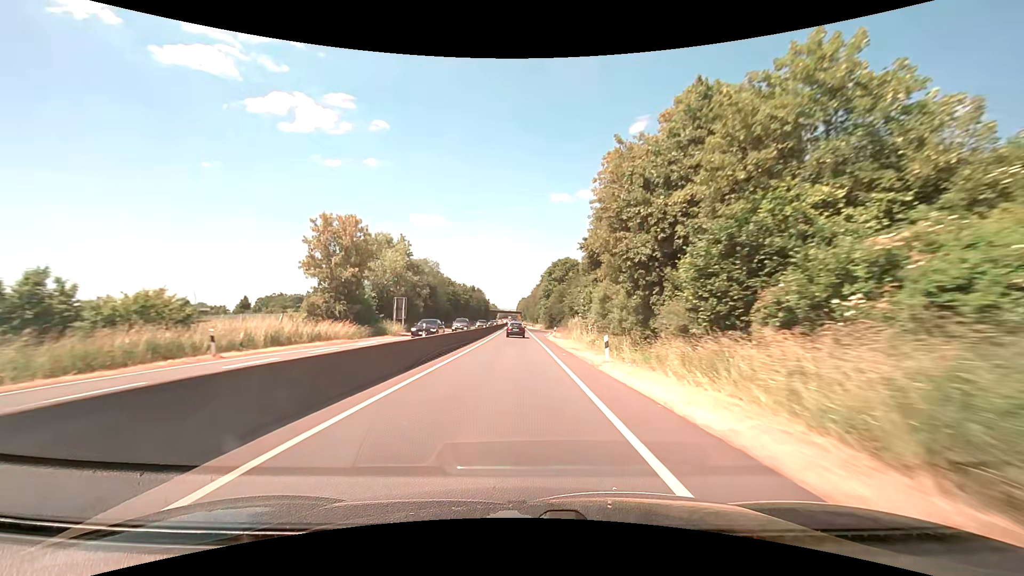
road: trunk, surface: asphalt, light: Day
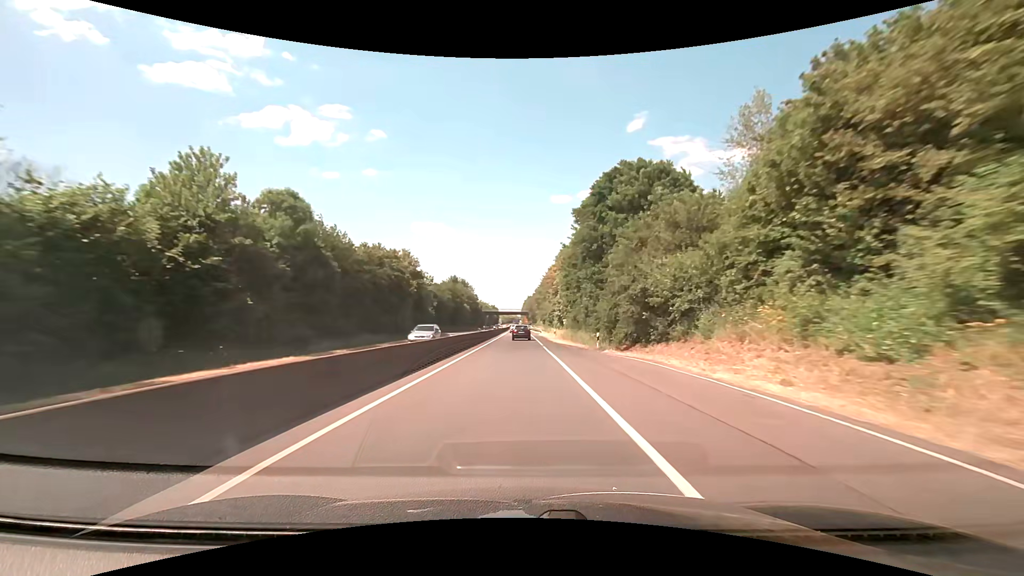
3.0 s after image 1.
(-0.6, +70.9) m; -1°
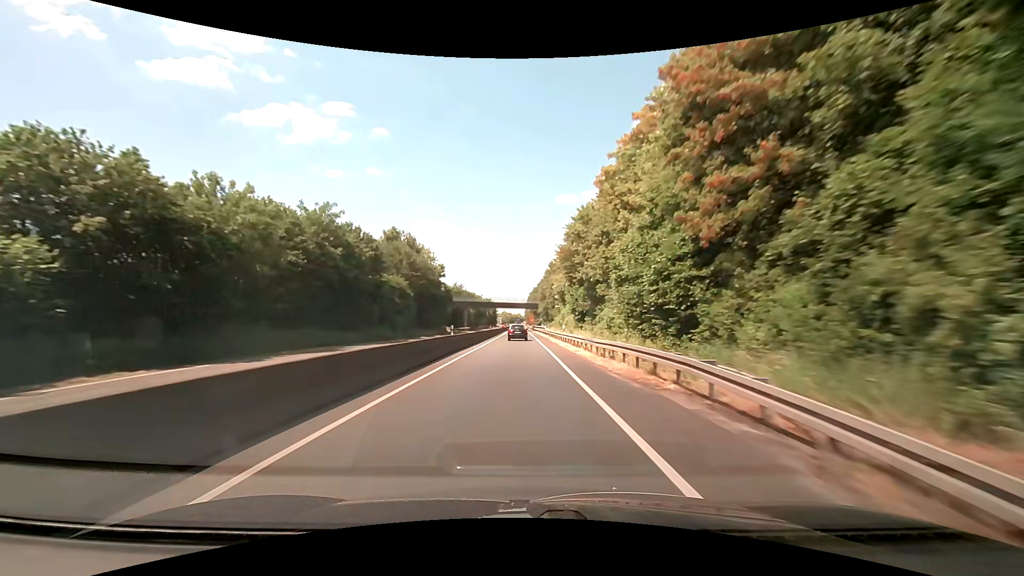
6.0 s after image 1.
(-0.7, +72.1) m; -1°
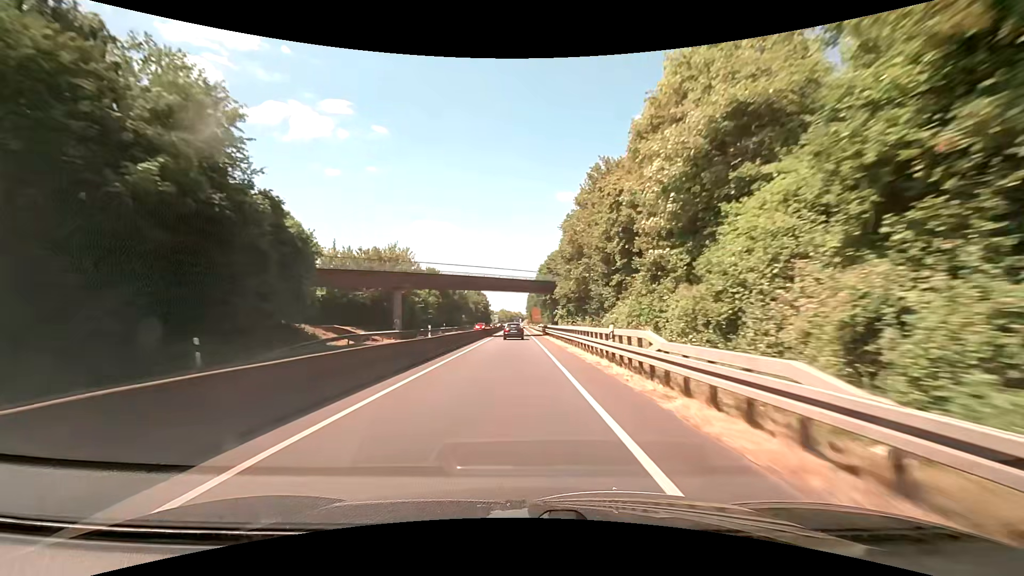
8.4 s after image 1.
(-0.1, +57.1) m; 0°
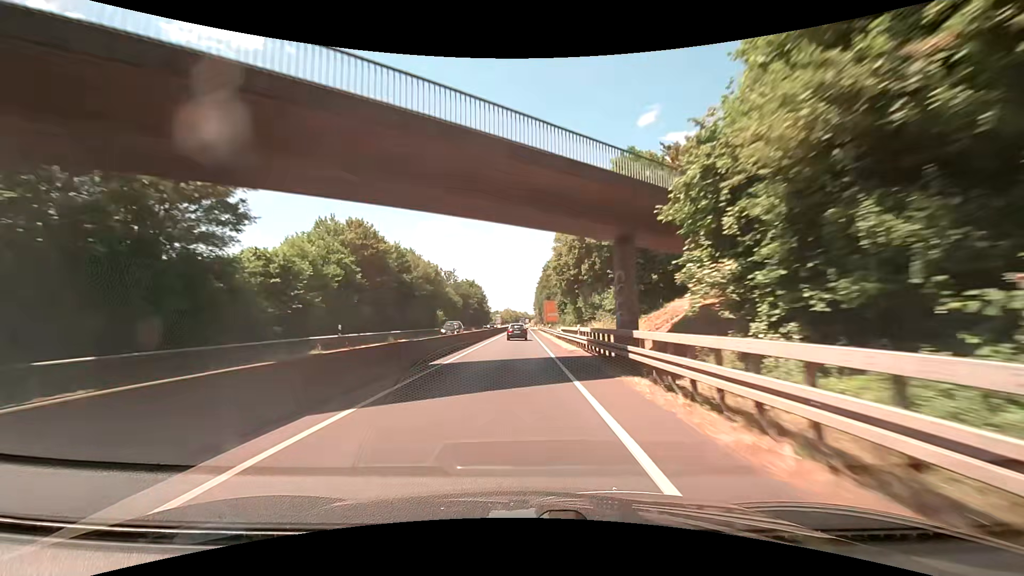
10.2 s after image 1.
(-0.2, +41.5) m; -1°
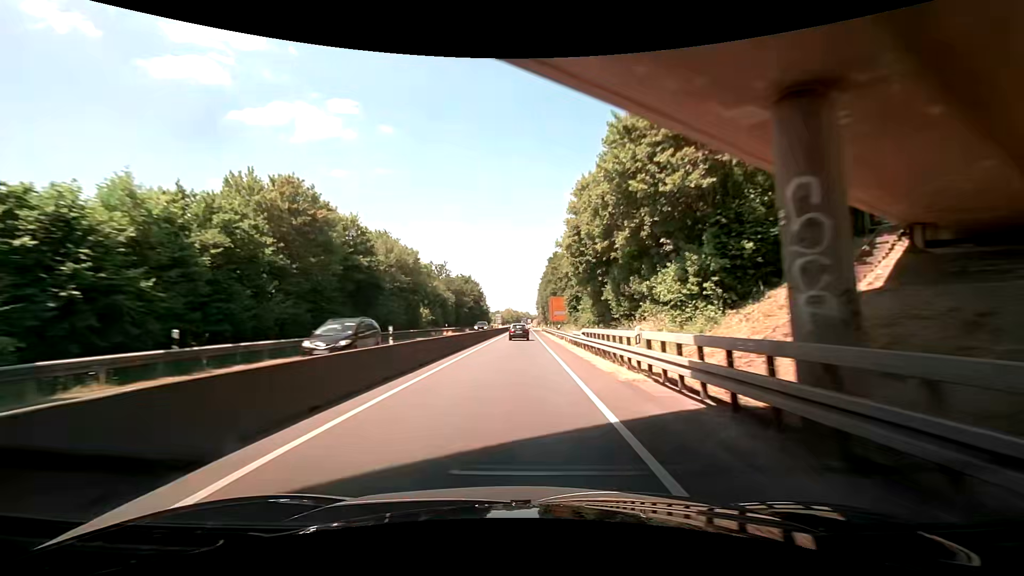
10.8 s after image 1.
(0.0, +13.7) m; +1°
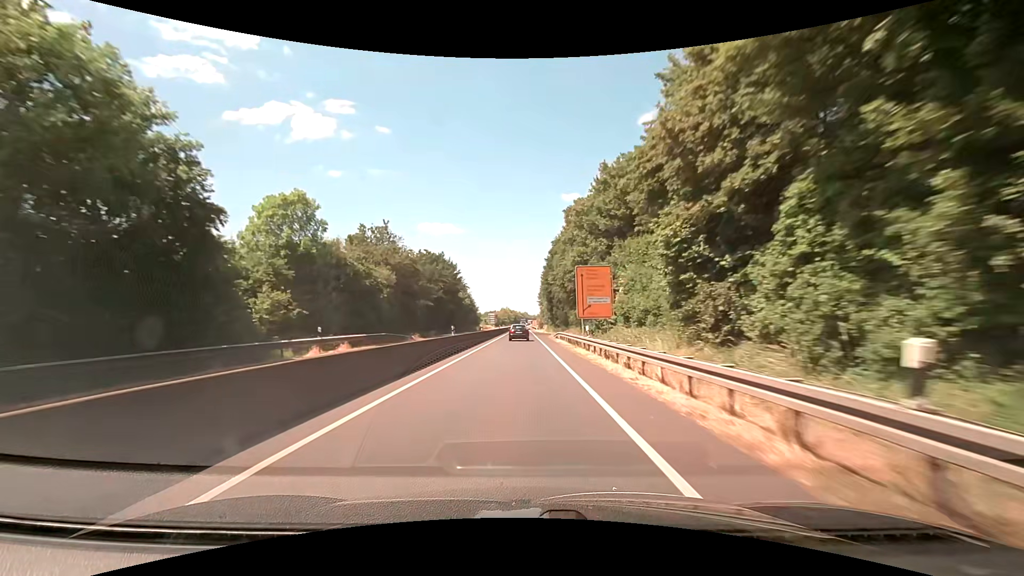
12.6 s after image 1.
(-0.3, +41.3) m; 0°
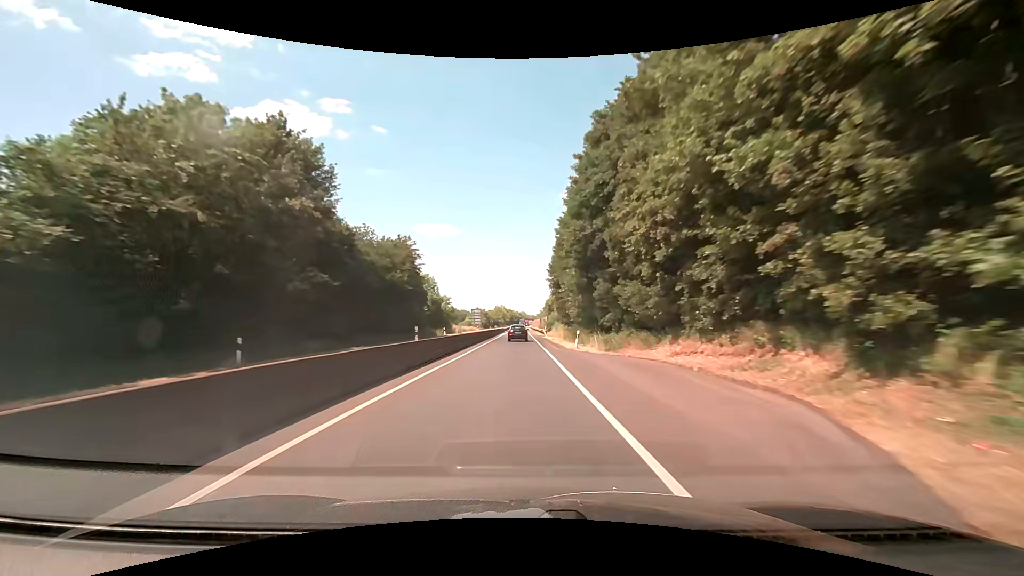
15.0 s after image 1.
(+0.2, +55.4) m; 0°
(0, +10) (0, +20) (0, +30) (0, +40) (0, +50) (0, +60) (0, +70) (0, +80) (0, +90) (0, +100) m
